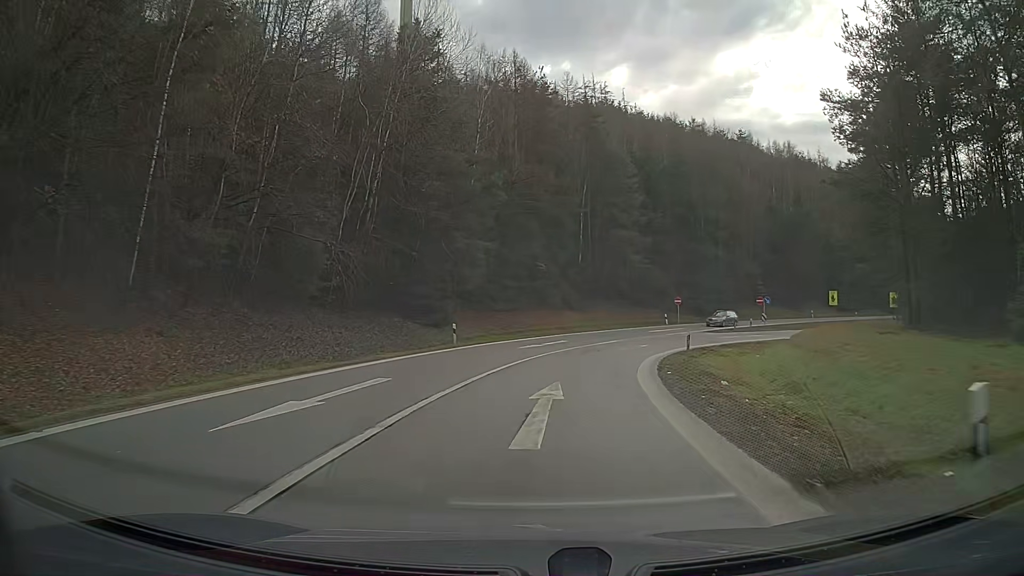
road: motorway_link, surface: asphalt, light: Day
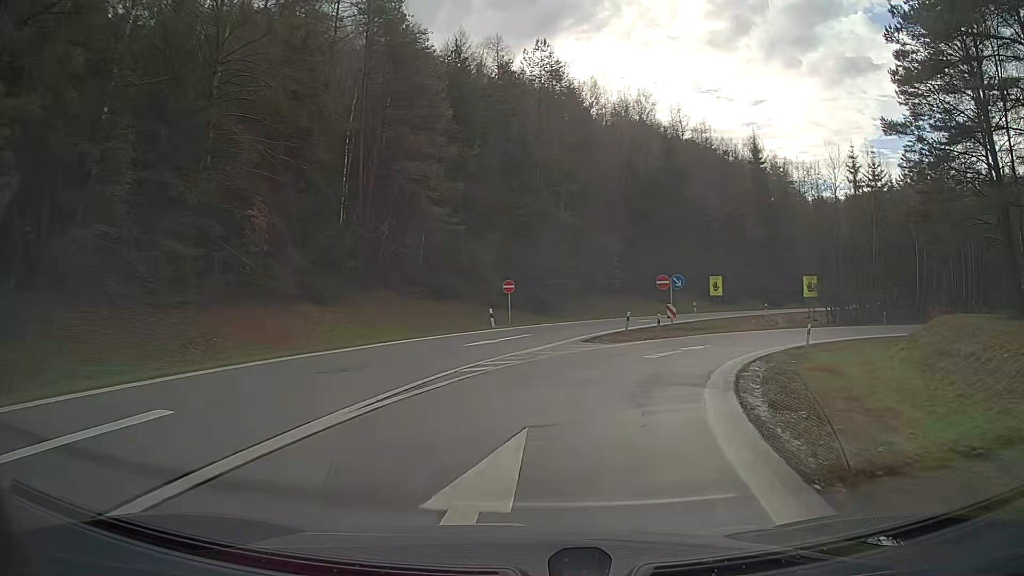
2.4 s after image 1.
(+4.0, +28.3) m; +19°
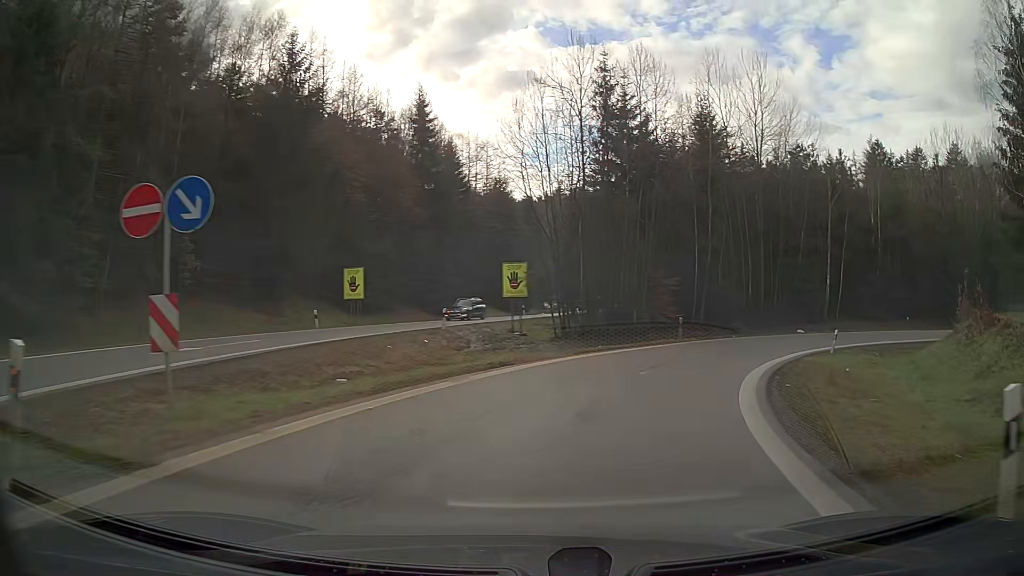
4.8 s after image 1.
(+6.8, +25.9) m; +30°
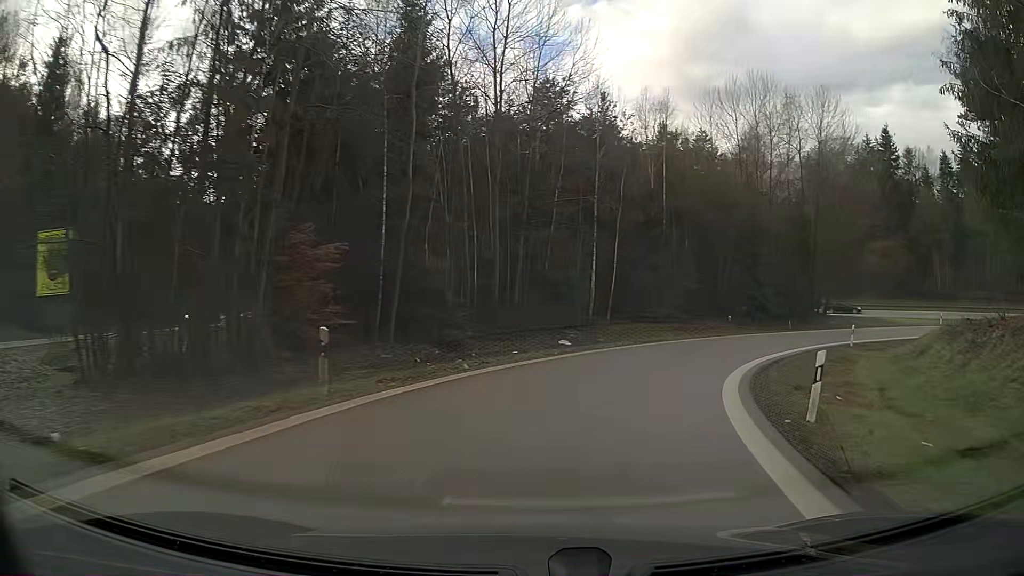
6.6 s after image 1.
(+4.5, +19.7) m; +26°
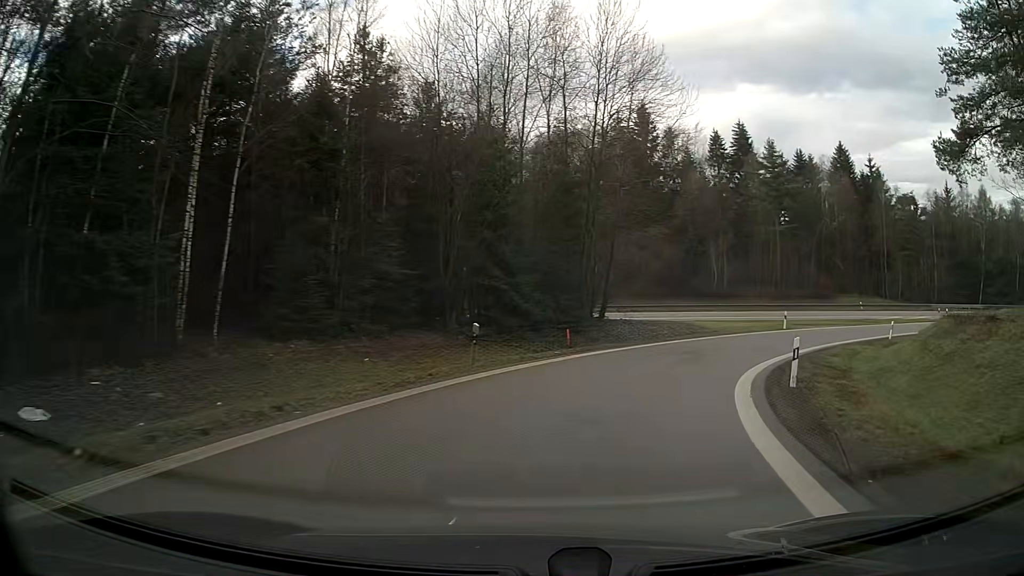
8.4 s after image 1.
(+4.6, +20.4) m; +25°
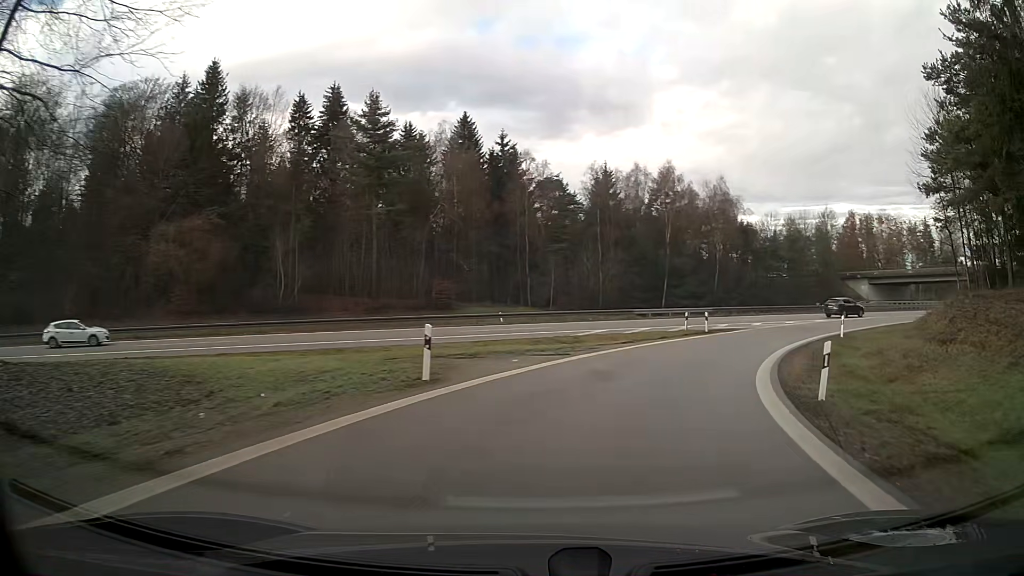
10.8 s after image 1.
(+8.6, +27.3) m; +35°
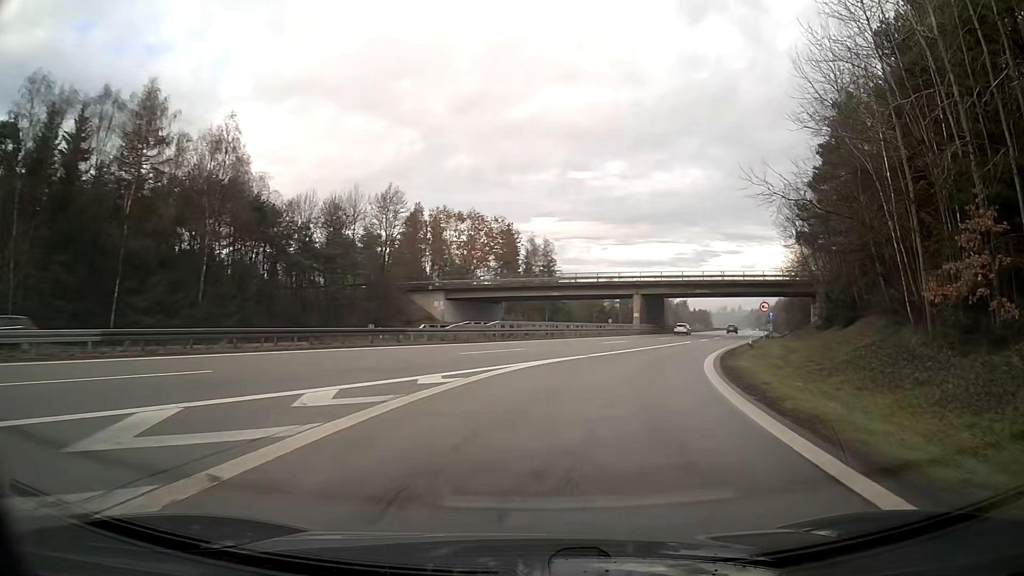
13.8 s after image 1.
(+12.8, +34.7) m; +39°
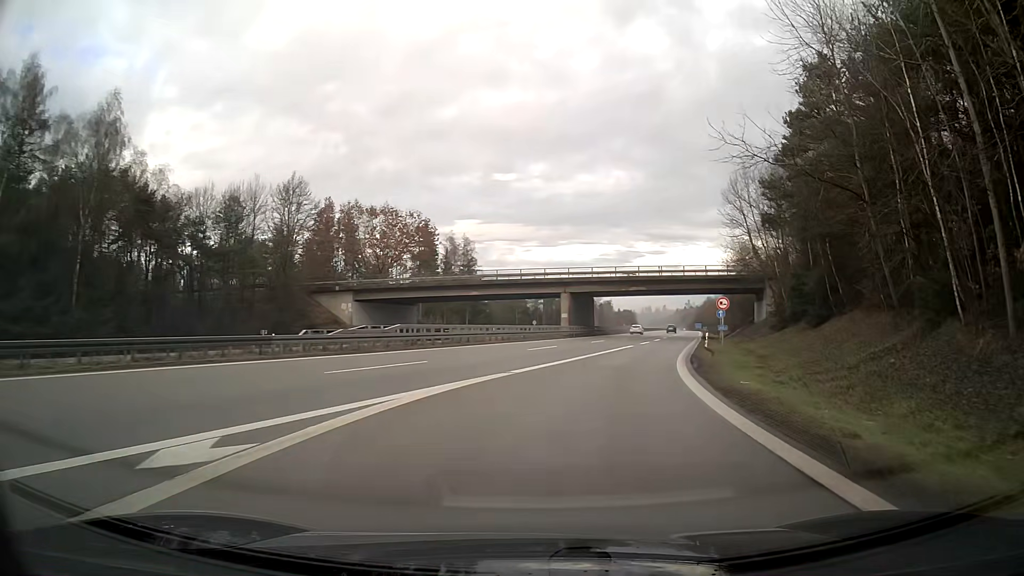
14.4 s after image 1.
(+0.4, +7.8) m; +6°
